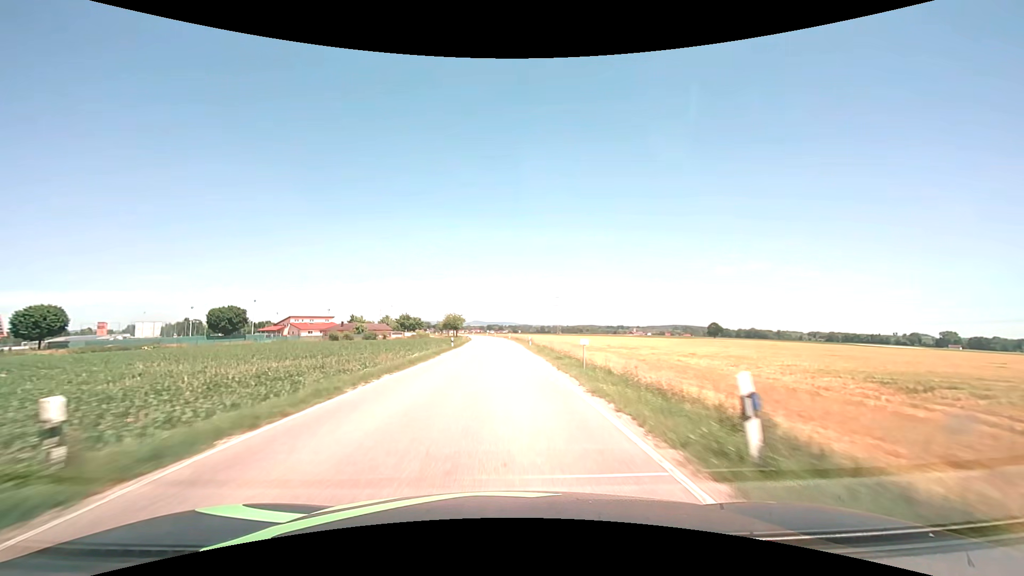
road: secondary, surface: asphalt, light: Day
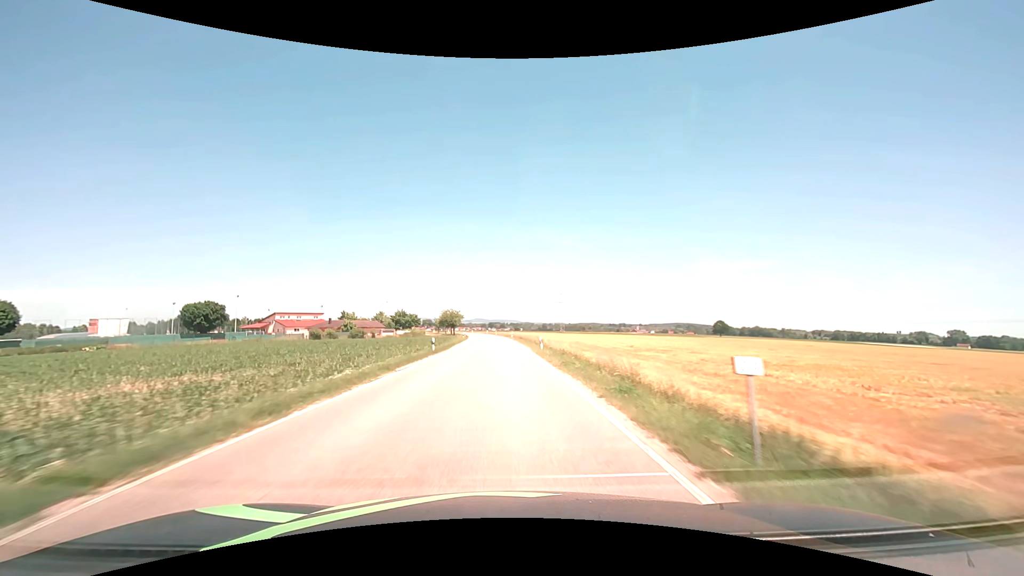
(0.0, +12.5) m; 0°
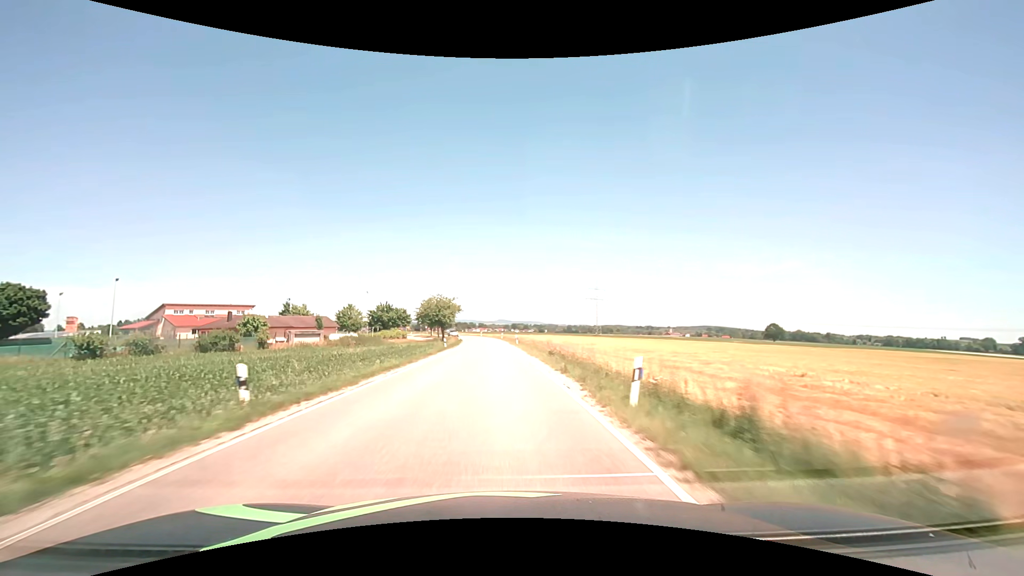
(-1.1, +62.6) m; -3°
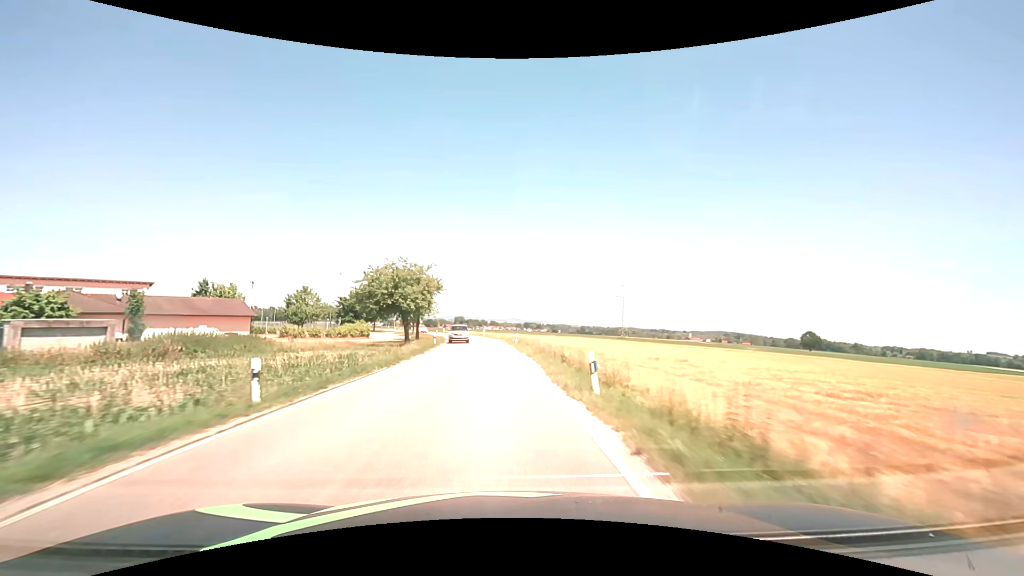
(-0.5, +37.6) m; -1°
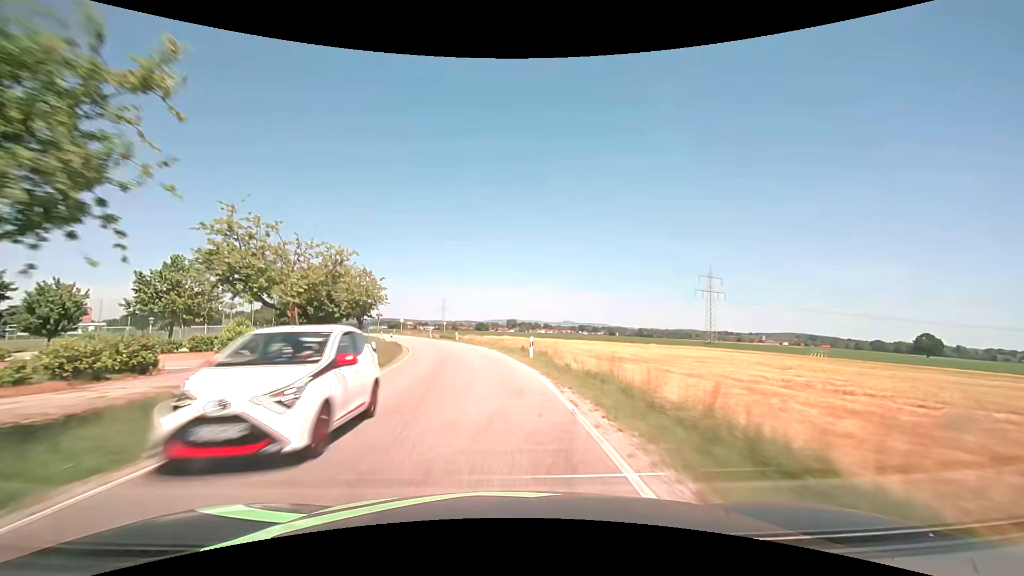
(-1.7, +50.1) m; -6°
